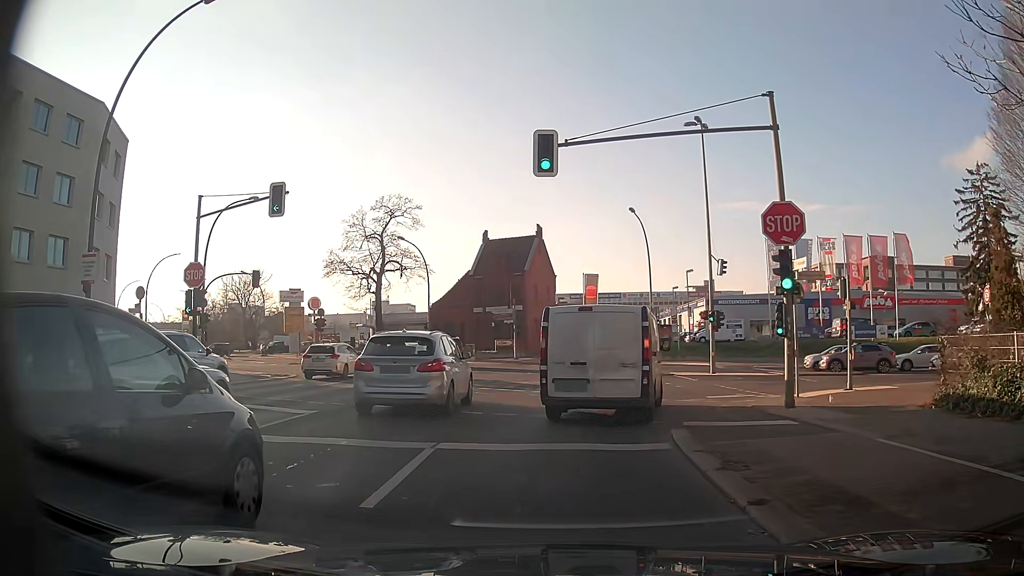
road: primary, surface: asphalt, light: Day
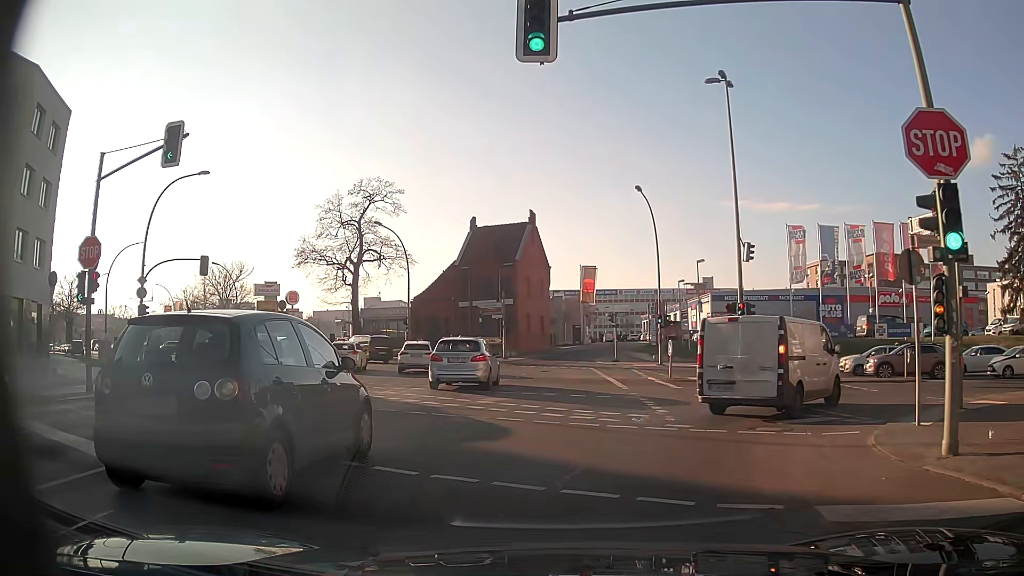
(-0.1, +6.3) m; 0°
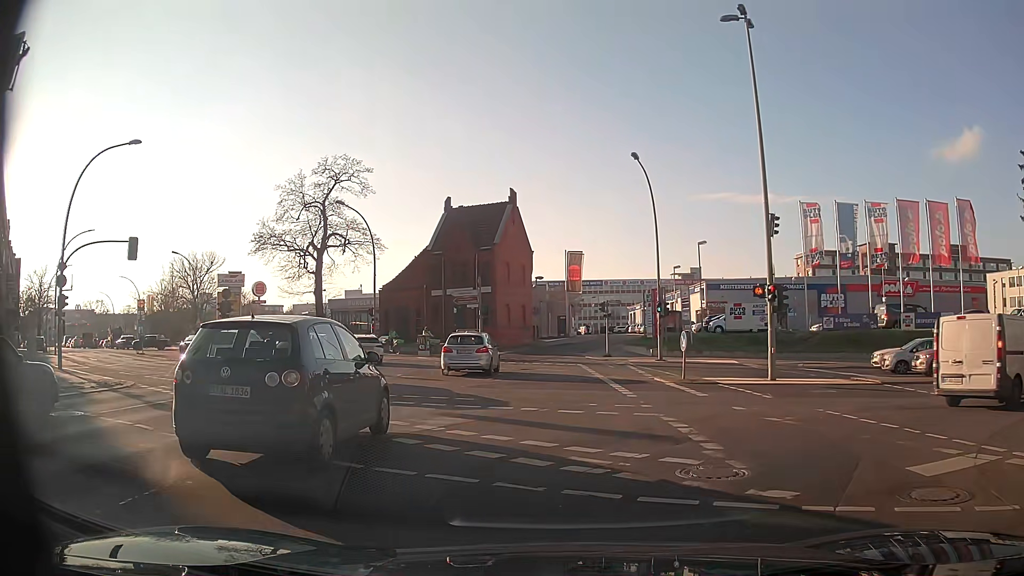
(0.0, +5.7) m; +1°
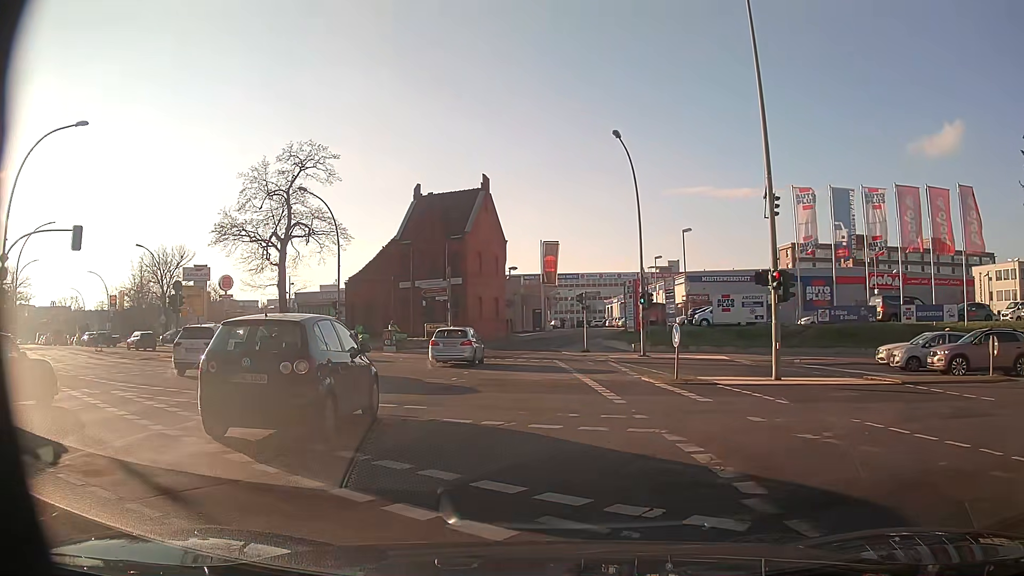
(0.0, +2.8) m; +1°
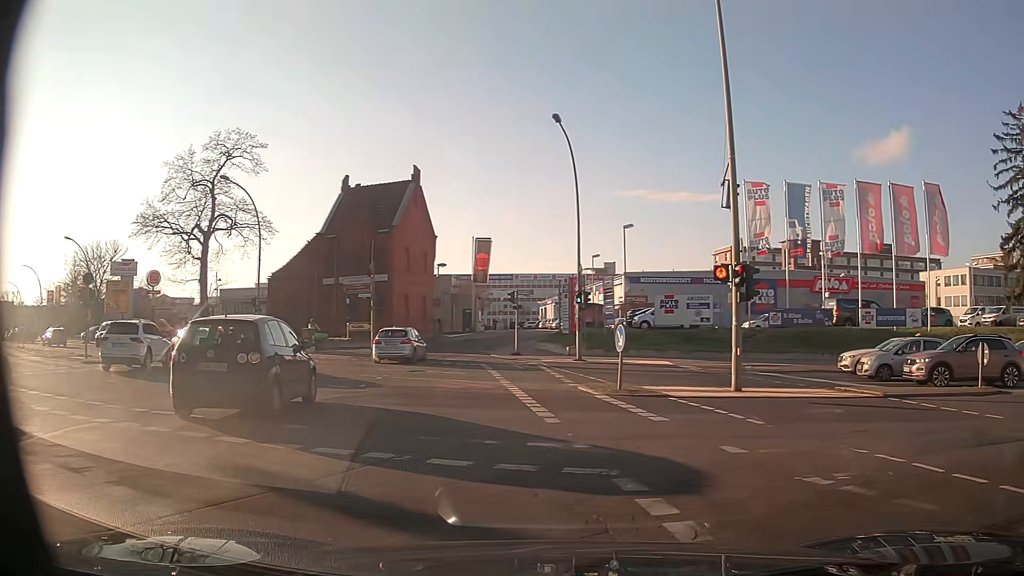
(+0.1, +2.7) m; +5°
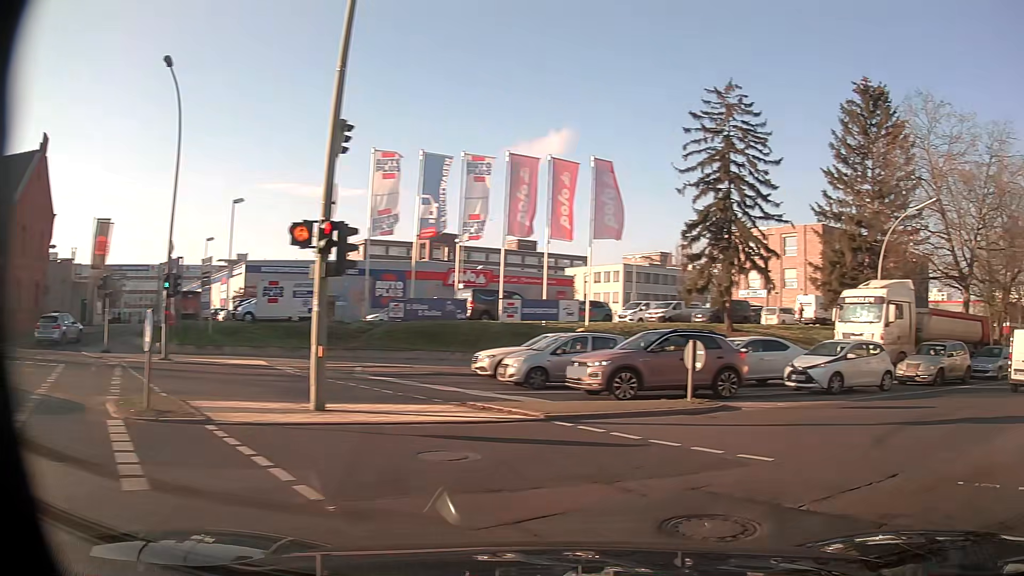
(+1.3, +5.4) m; +31°
